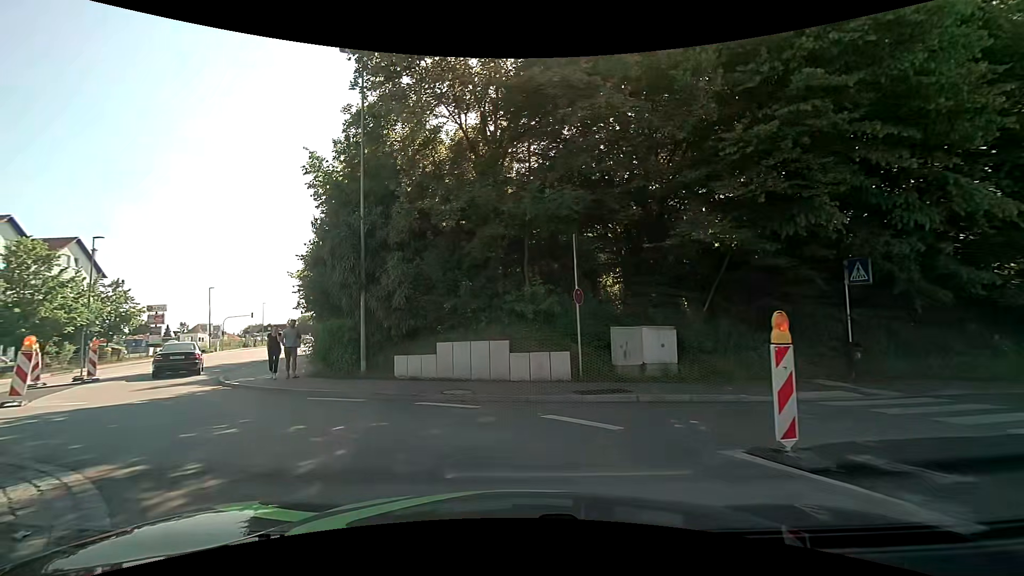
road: tertiary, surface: asphalt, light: Day
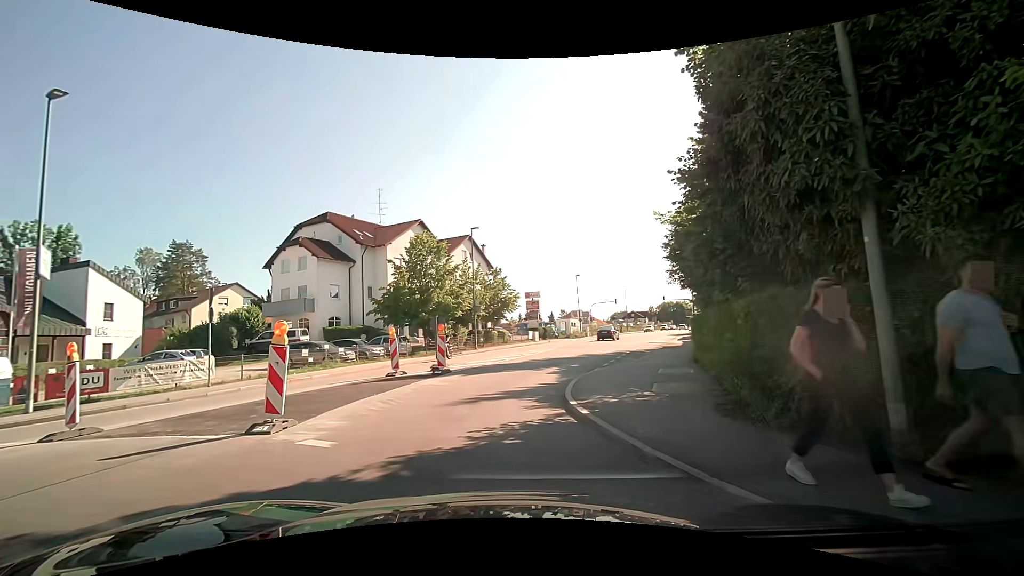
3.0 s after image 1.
(-2.7, +8.7) m; -38°
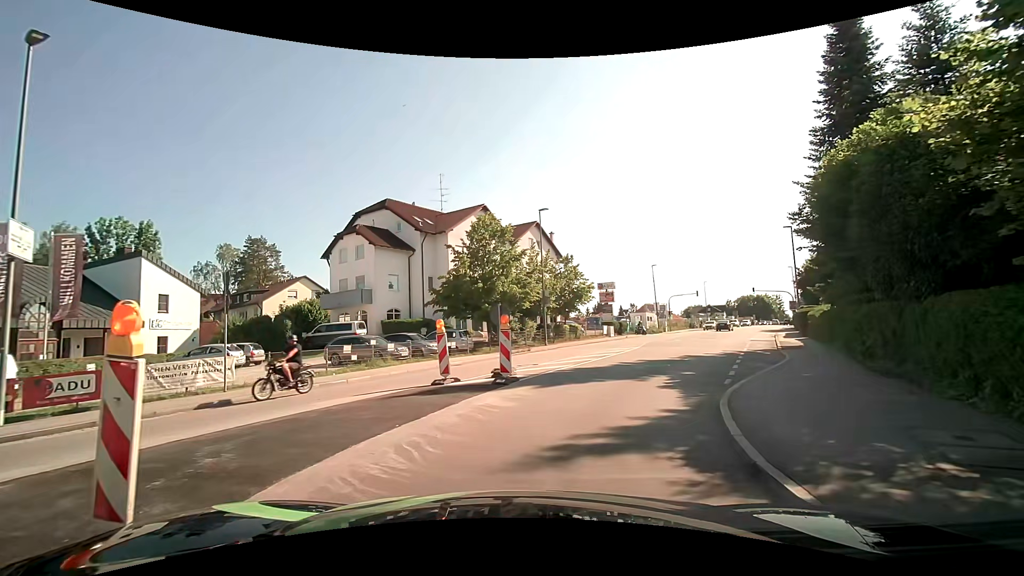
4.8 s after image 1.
(-0.5, +4.8) m; -8°
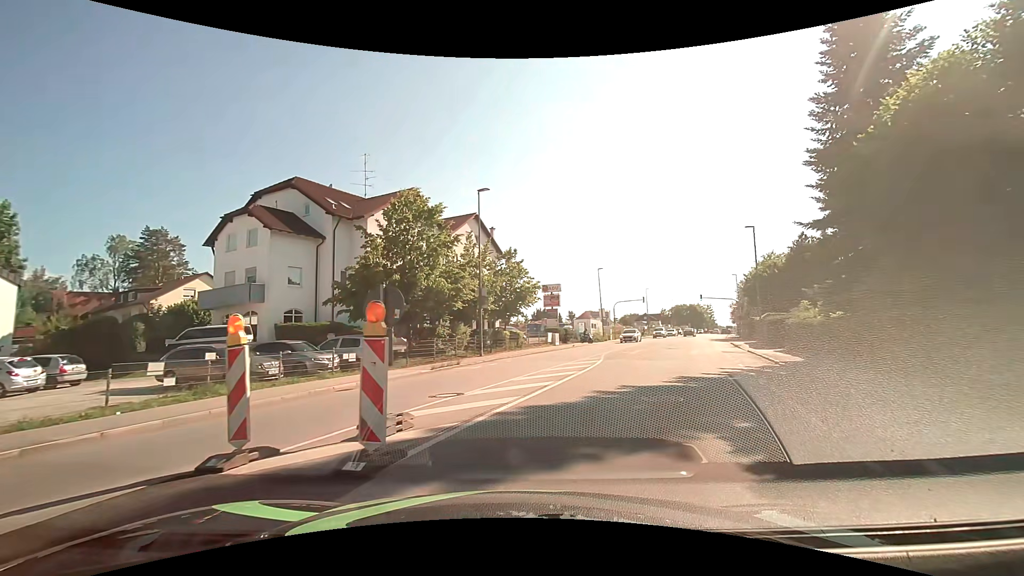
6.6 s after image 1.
(+0.2, +7.1) m; +6°
(+2, +10) (+6, +19) (+9, +28) (+13, +38) (+16, +47) (+20, +56) (+24, +66) (+27, +75) (+31, +84) (+36, +93) m
